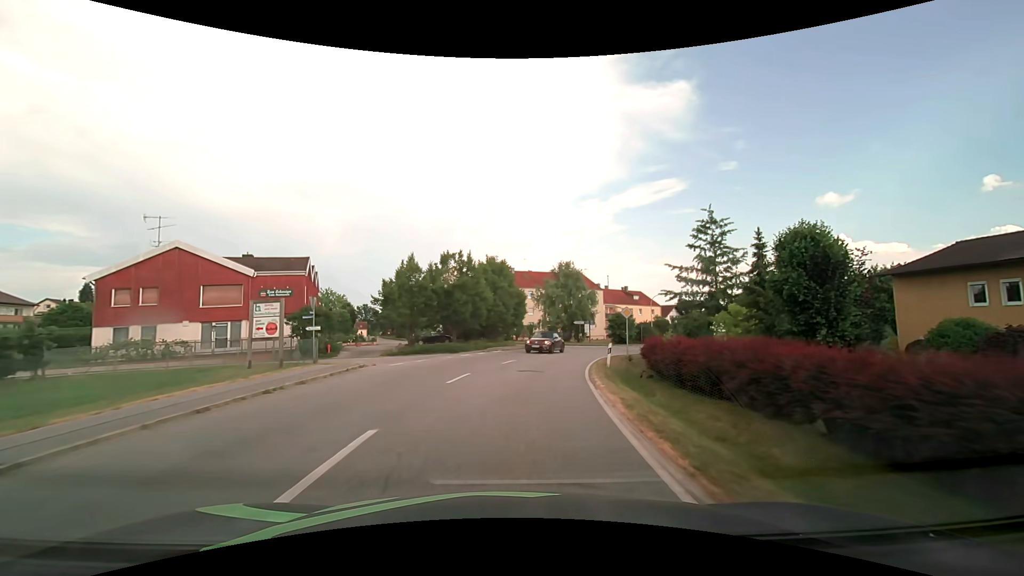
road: secondary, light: Day
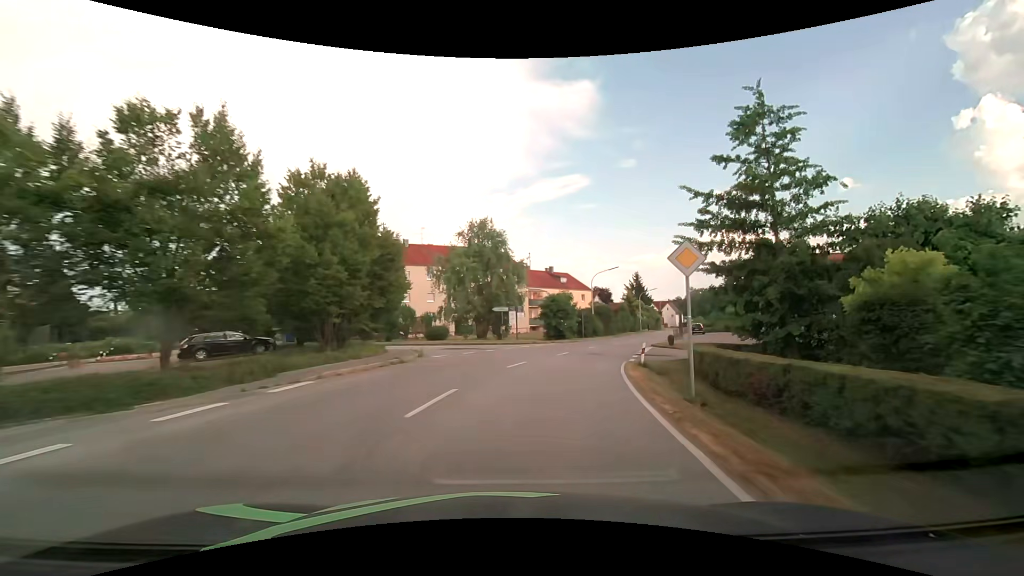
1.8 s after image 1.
(+1.8, +22.7) m; +10°
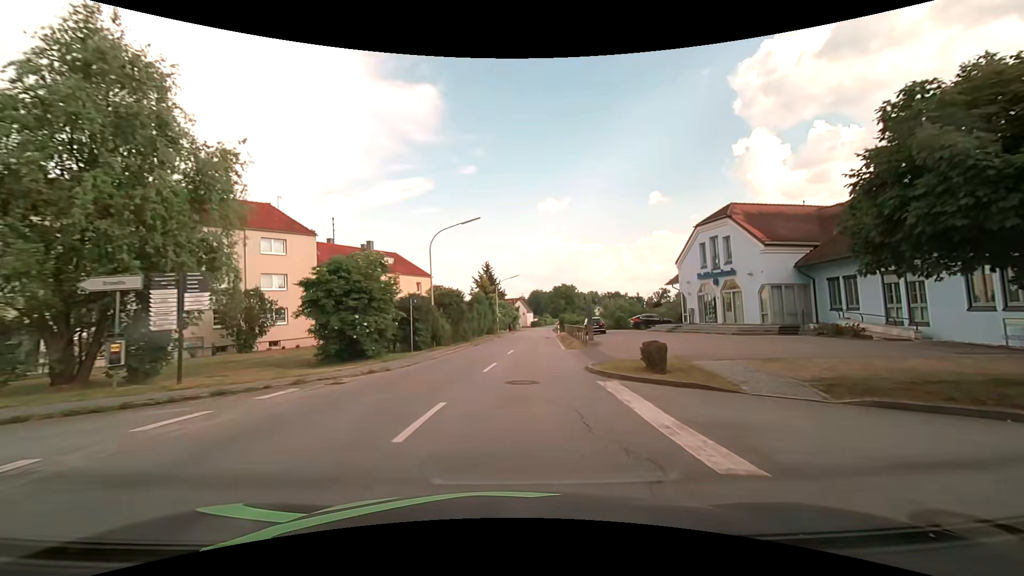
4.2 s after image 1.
(+4.5, +27.6) m; +18°
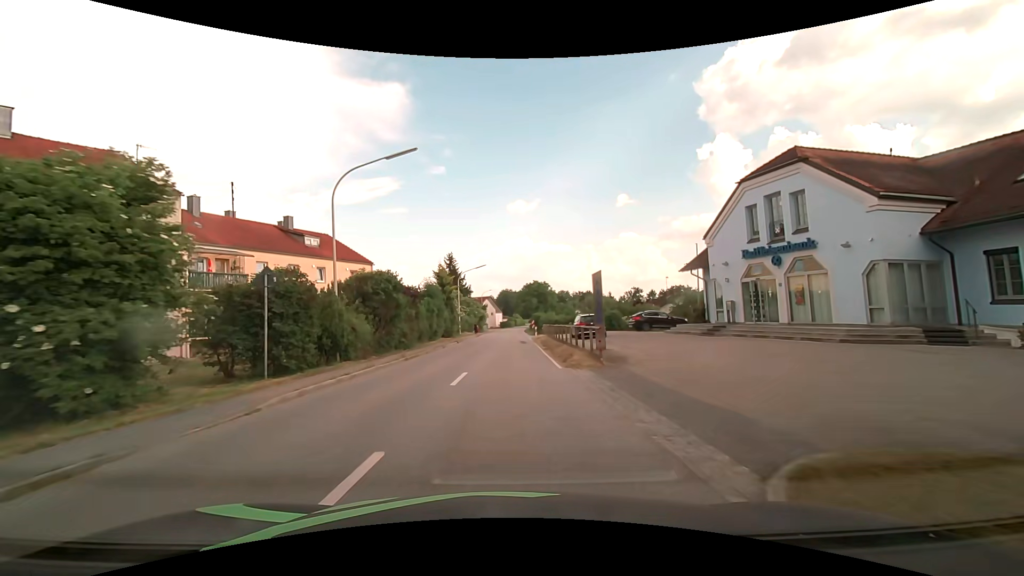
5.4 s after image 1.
(+0.6, +12.6) m; +5°
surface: asphalt
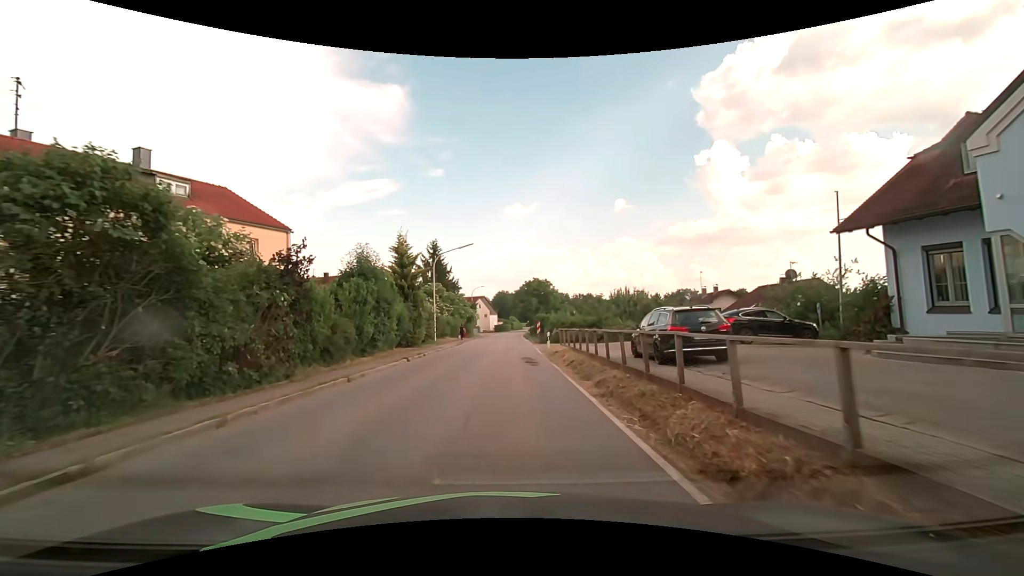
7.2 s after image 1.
(0.0, +17.0) m; +1°
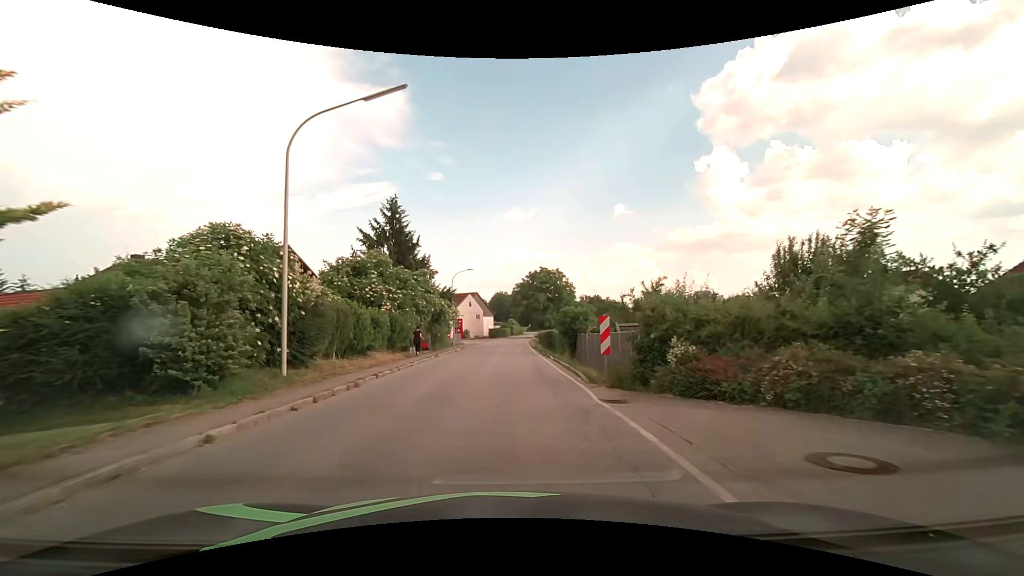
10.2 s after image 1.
(-0.2, +28.5) m; -1°
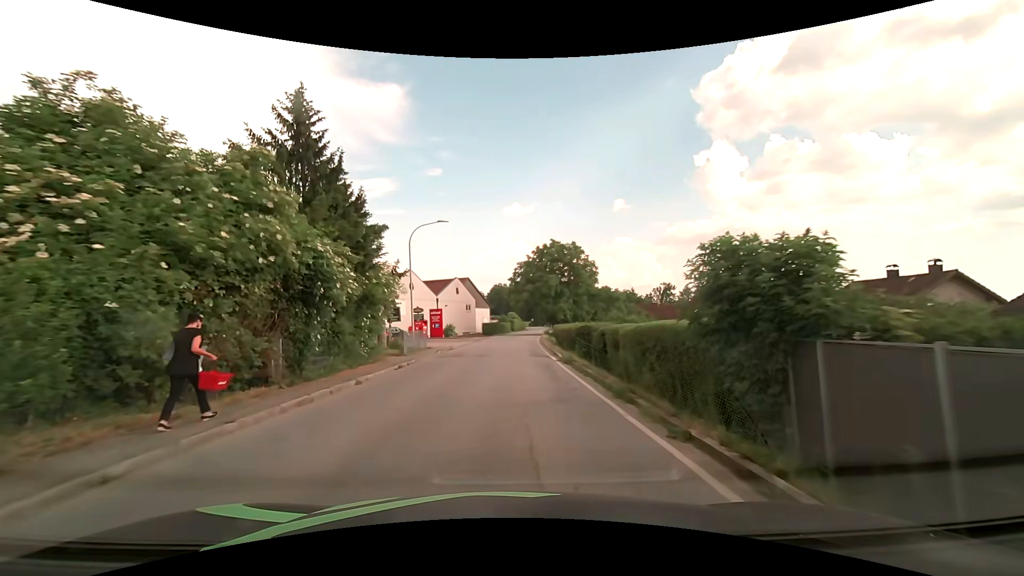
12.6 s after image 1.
(+0.2, +22.8) m; +1°
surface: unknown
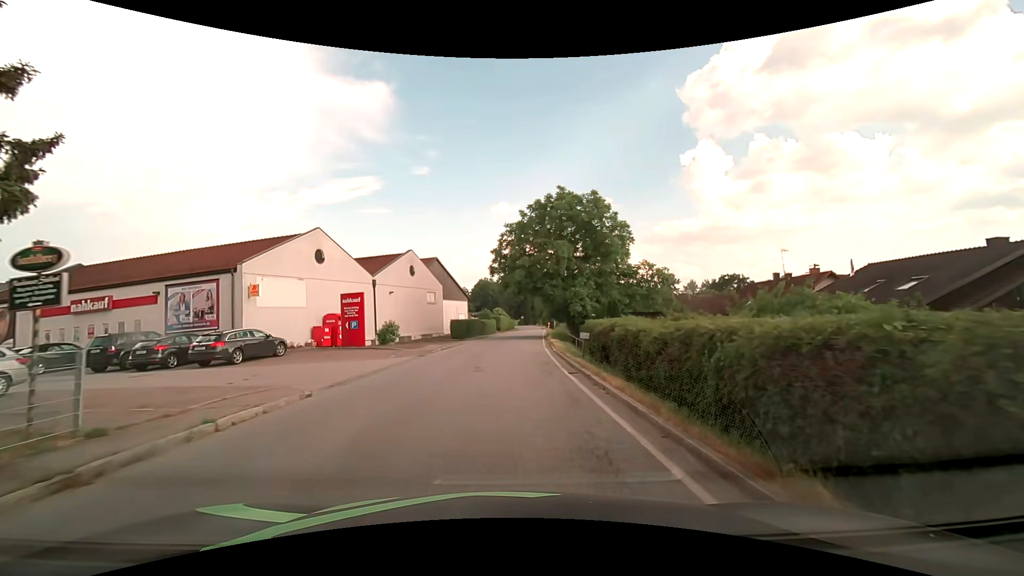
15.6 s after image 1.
(+0.4, +24.3) m; +1°
